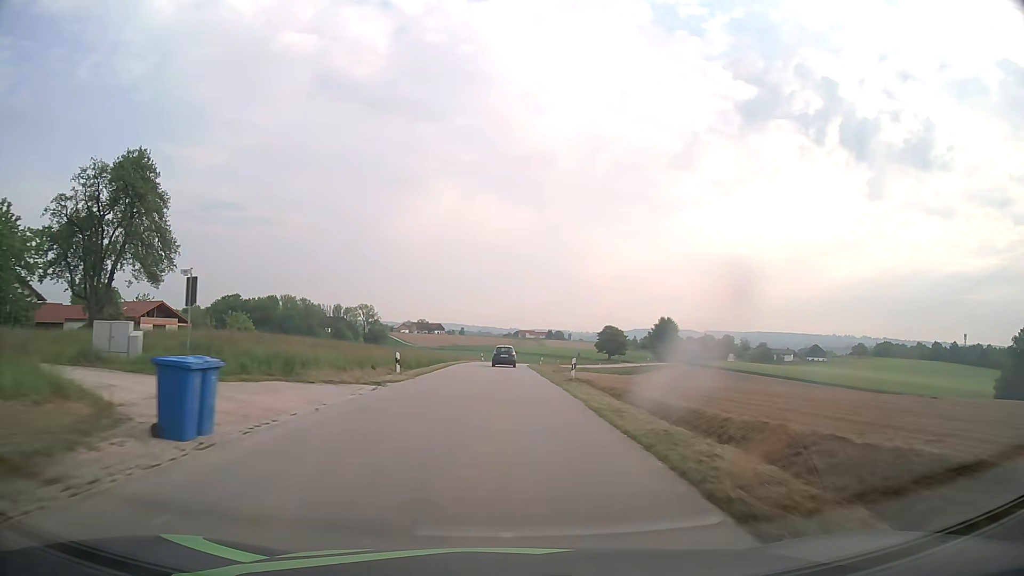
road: tertiary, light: Day
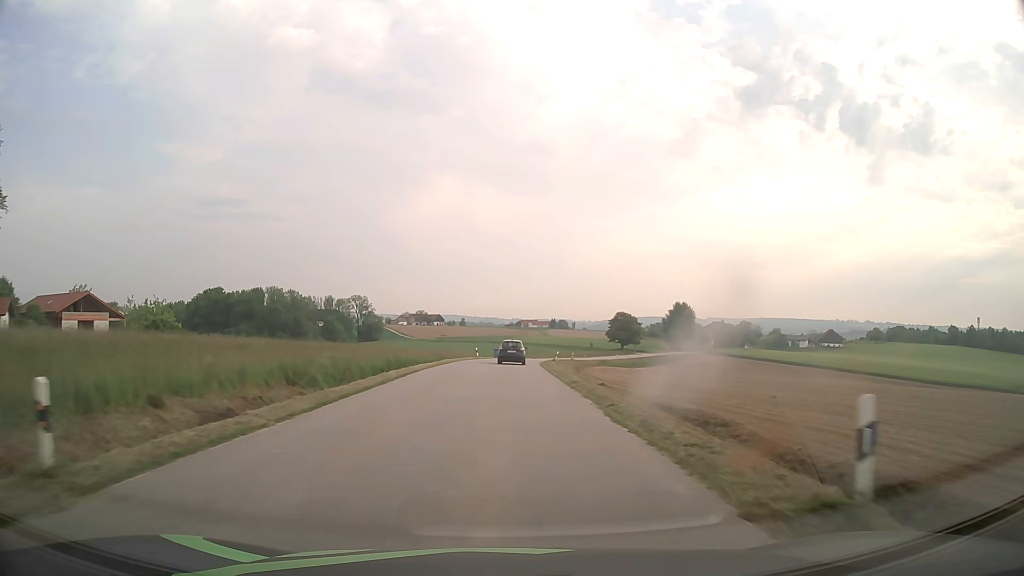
(0.0, +21.3) m; 0°
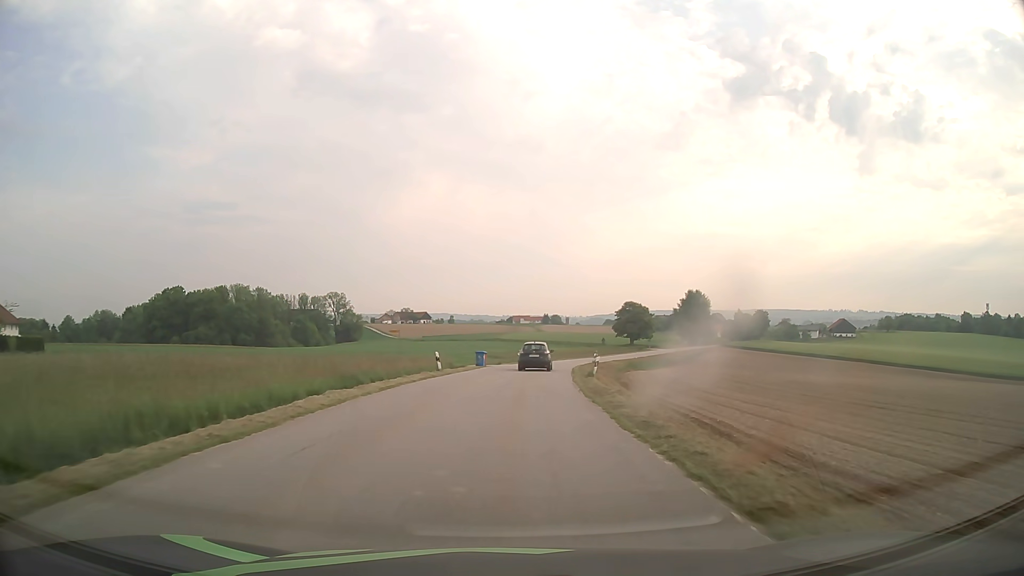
(+0.1, +30.0) m; +1°
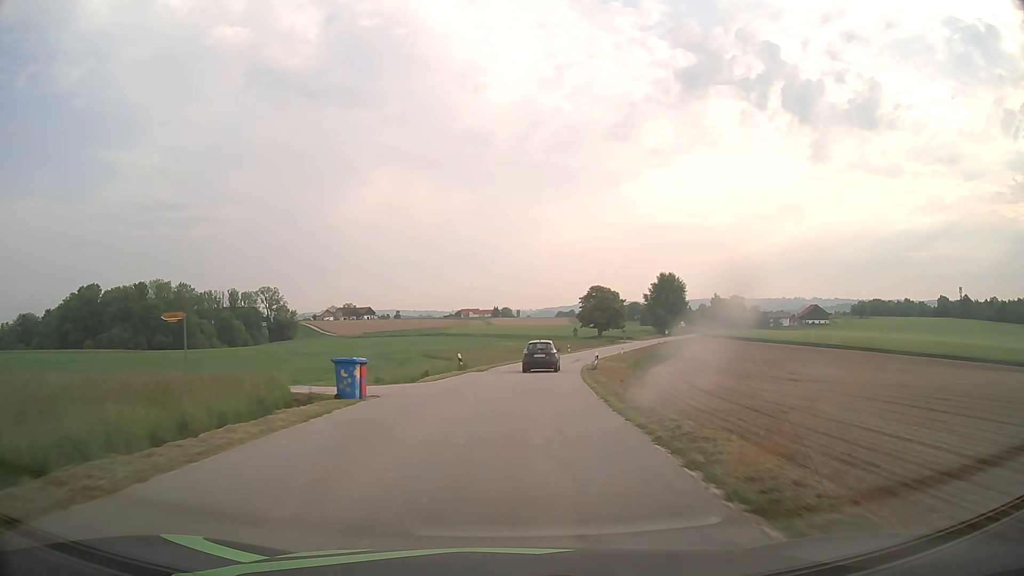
(+0.8, +28.1) m; +4°
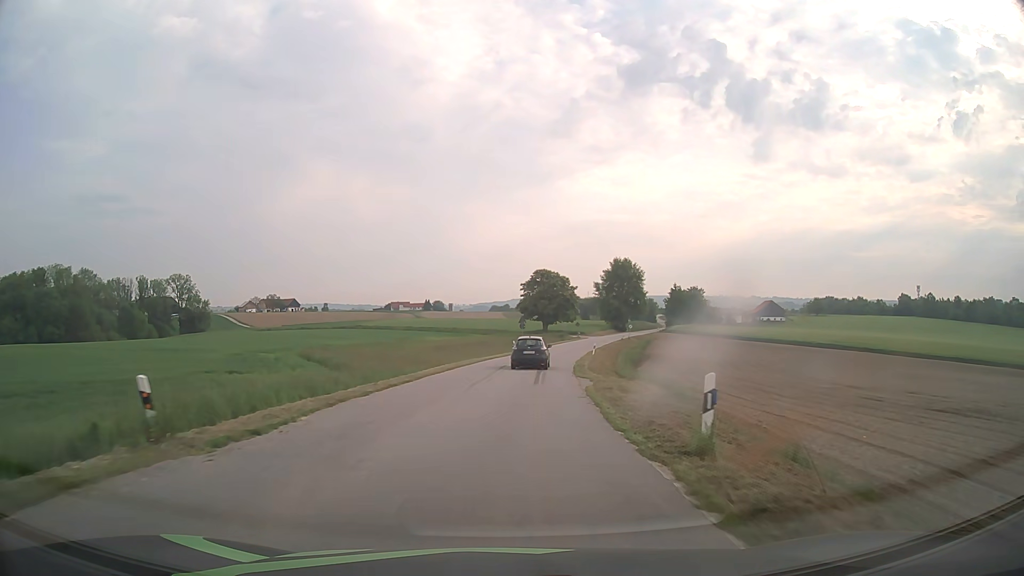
(+1.4, +27.5) m; +6°
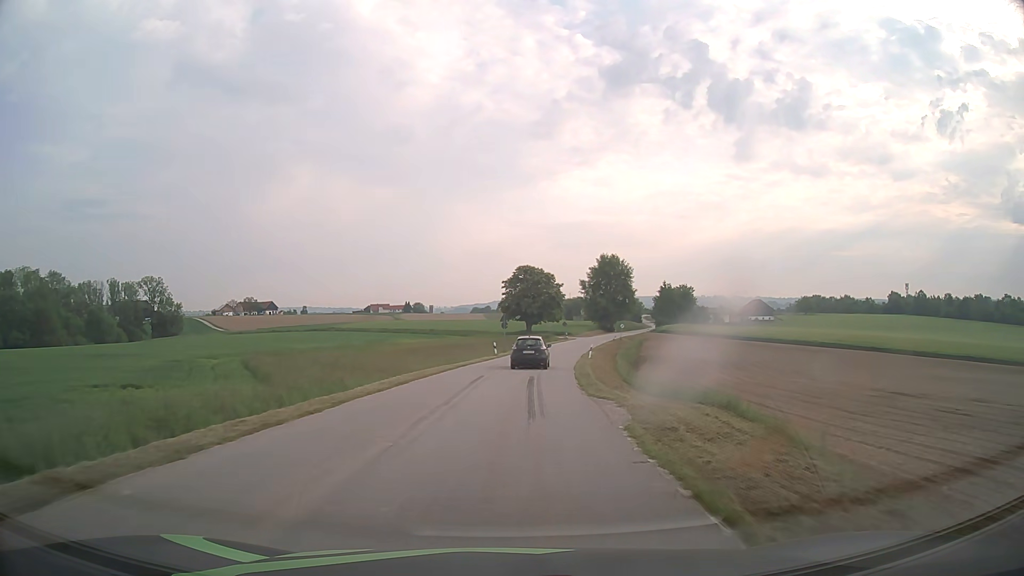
(+0.1, +9.3) m; +2°
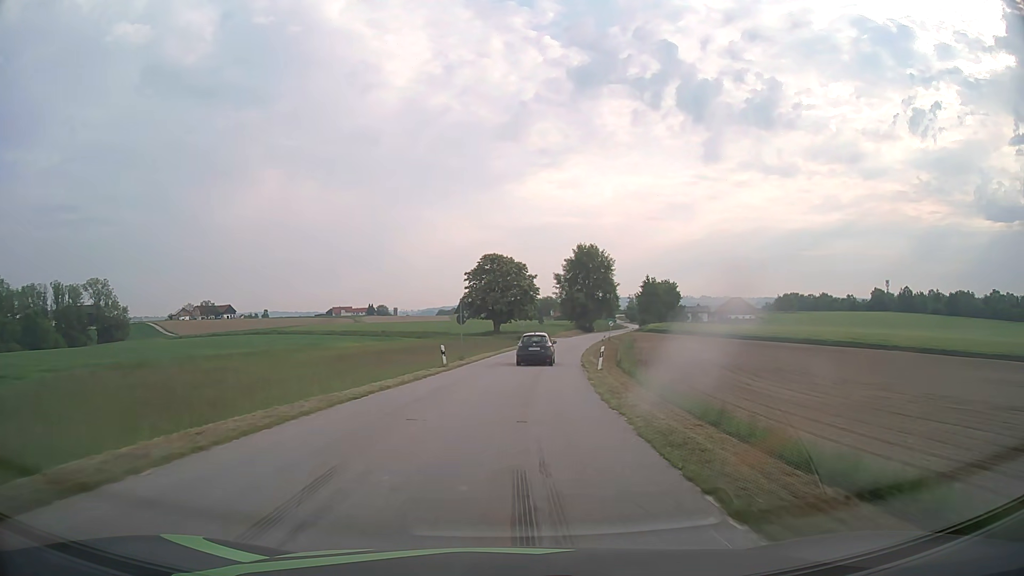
(+0.4, +19.0) m; +3°
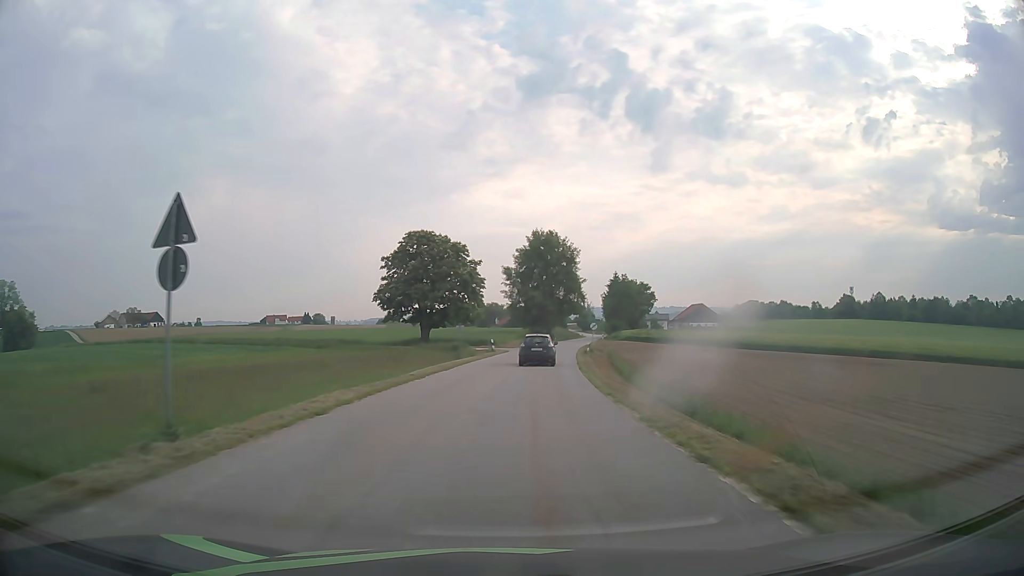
(+1.1, +29.1) m; +5°
(0, +10) (+1, +20) (+1, +30) (+2, +40) (+3, +50) (+4, +60) (+6, +70) (+7, +80) (+9, +89) (+11, +99) m
